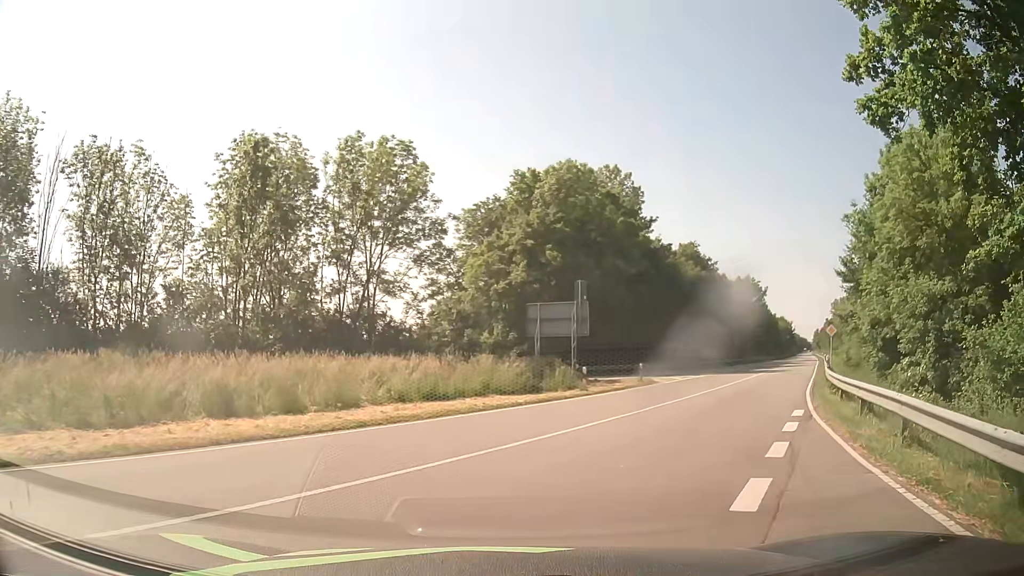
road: primary_link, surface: asphalt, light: Day
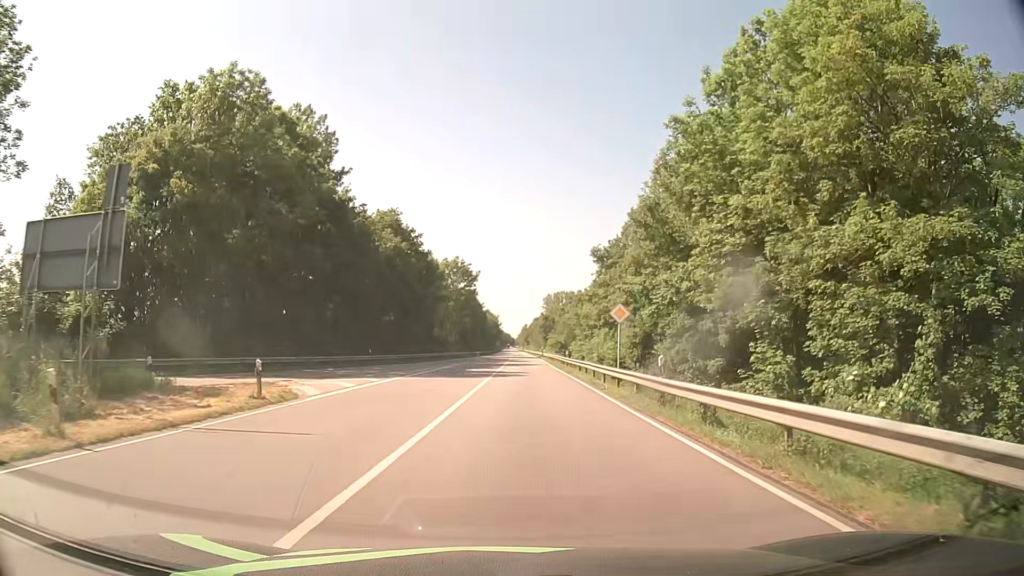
(+5.3, +17.8) m; +27°
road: primary
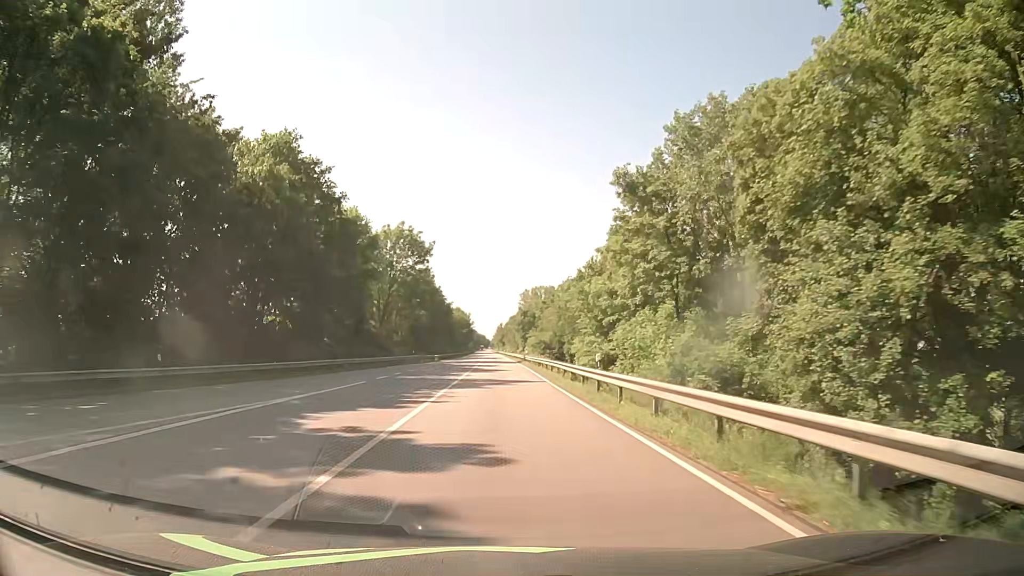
(+1.2, +31.5) m; +2°
(0, +10) (0, +20) (0, +30) (0, +40) (-1, +50) (-1, +60) (-1, +70) (-1, +80) (-1, +90) (-2, +100) m
